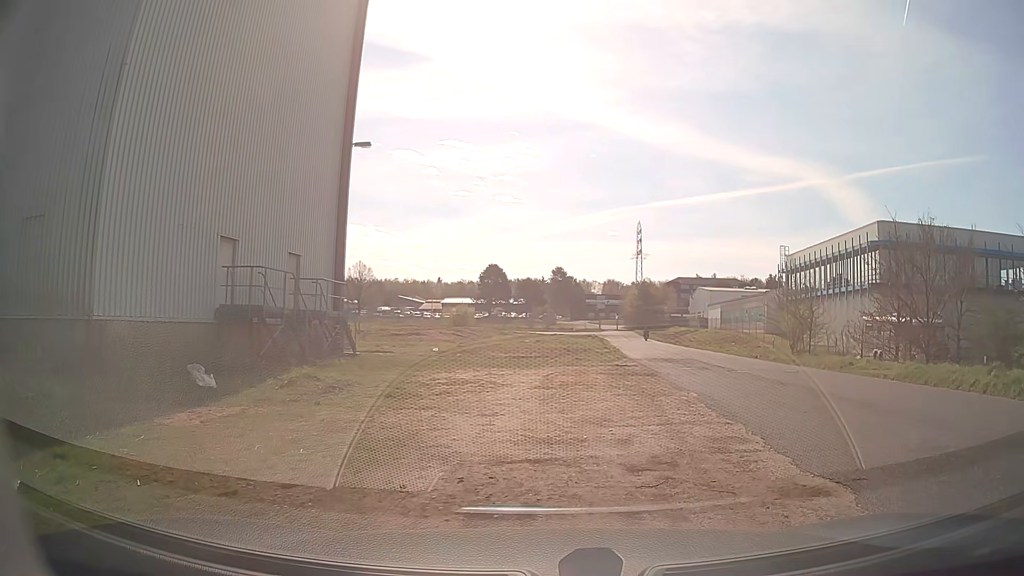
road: service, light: Day
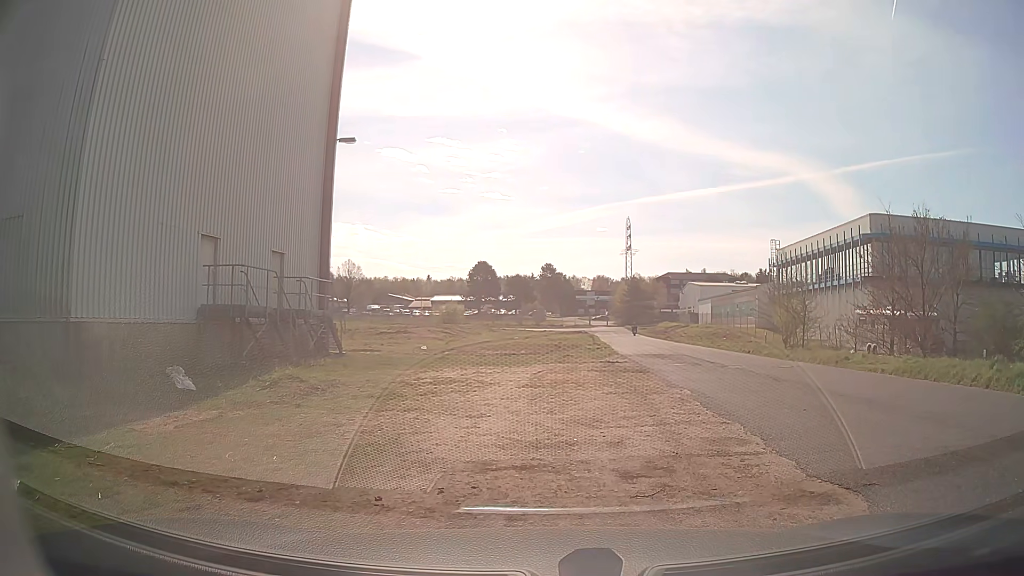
(0.0, +0.4) m; 0°
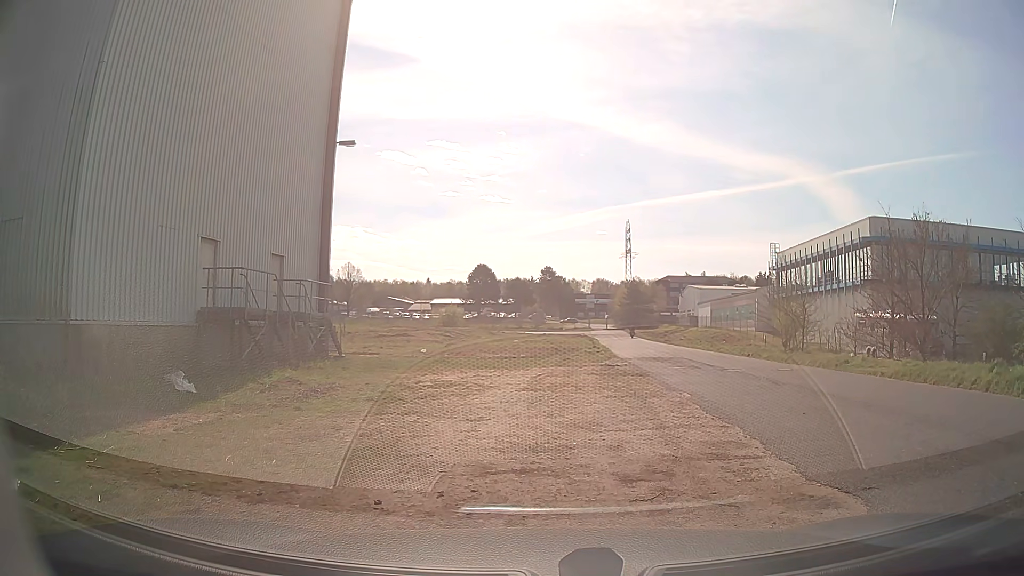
(0.0, +0.1) m; 0°
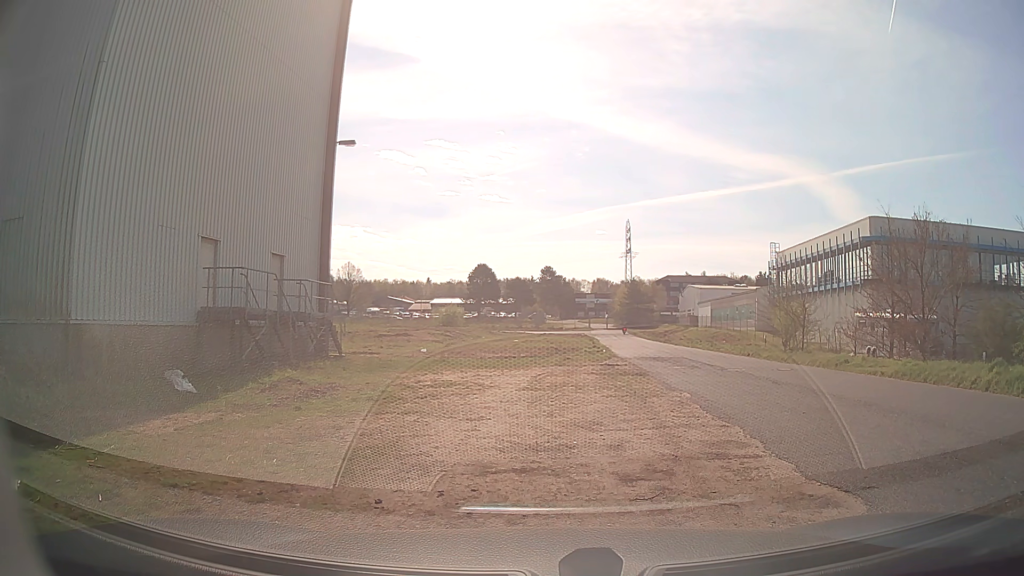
(0.0, +0.1) m; 0°
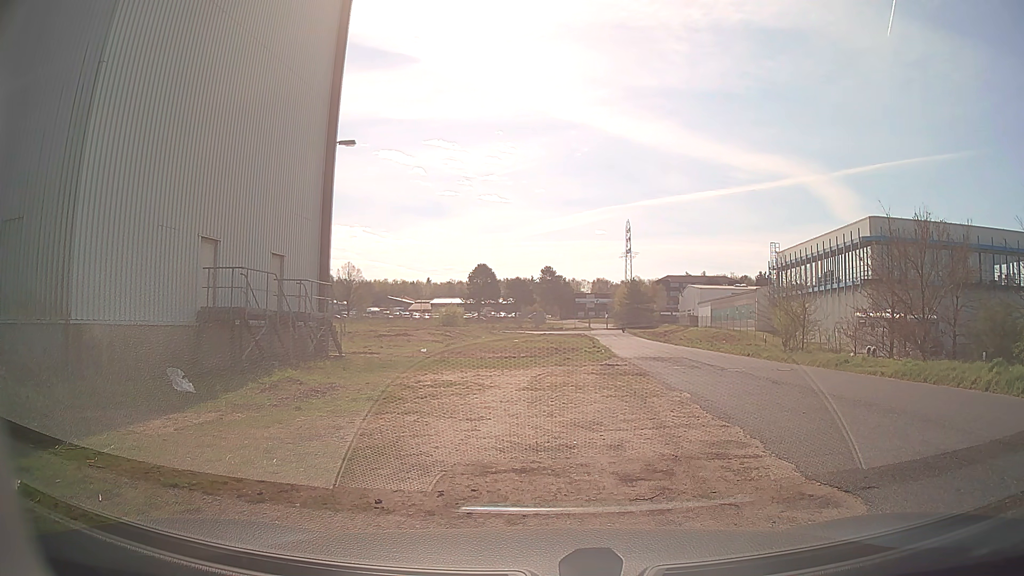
(0.0, 0.0) m; 0°
